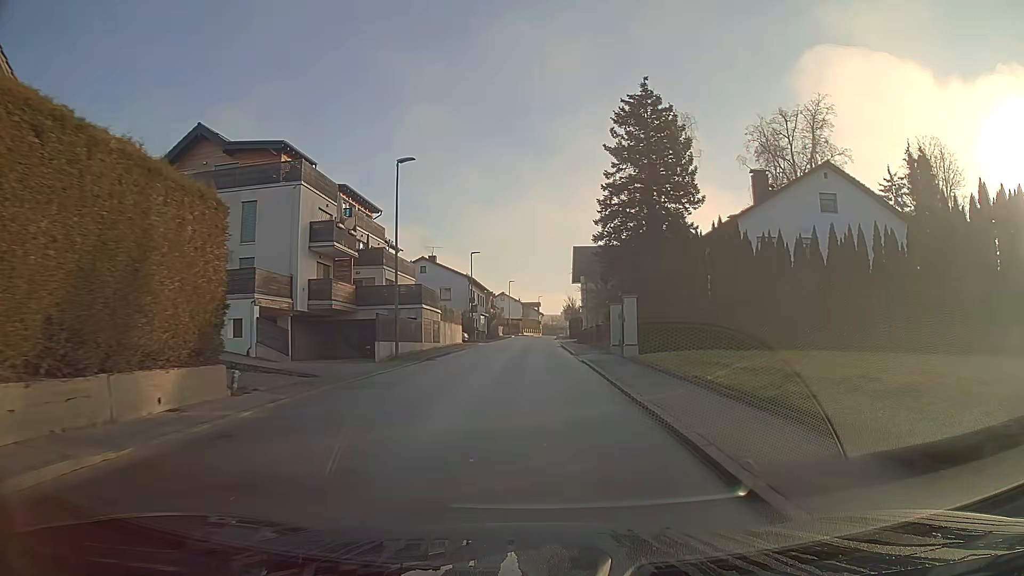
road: secondary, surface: asphalt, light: Day
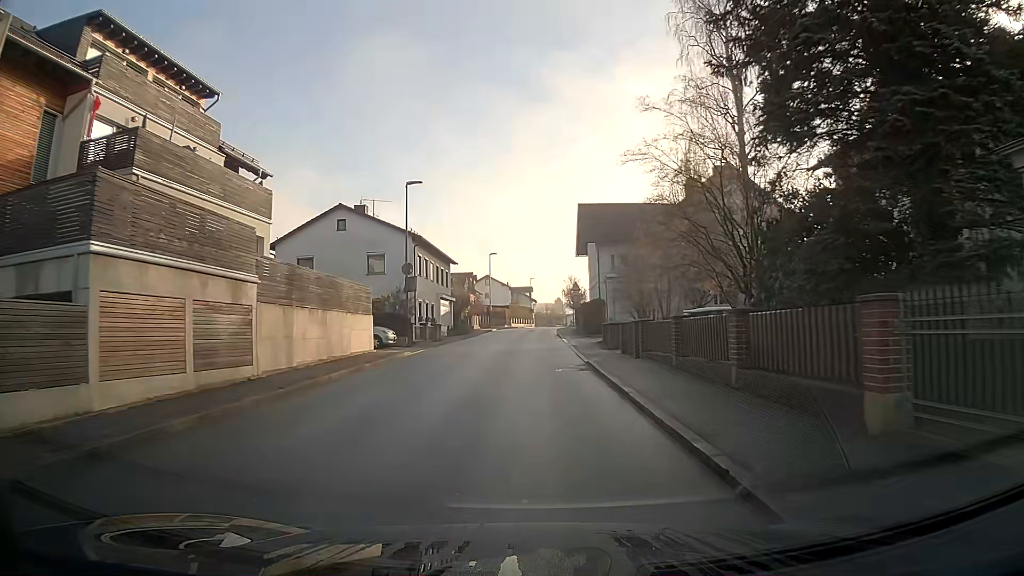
(+0.1, +27.2) m; 0°
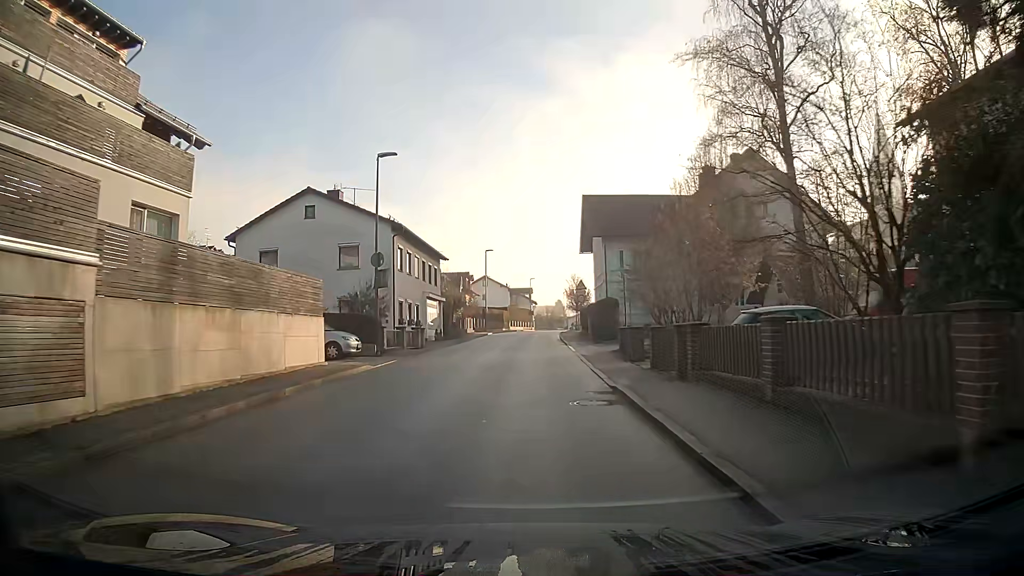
(0.0, +6.2) m; 0°
